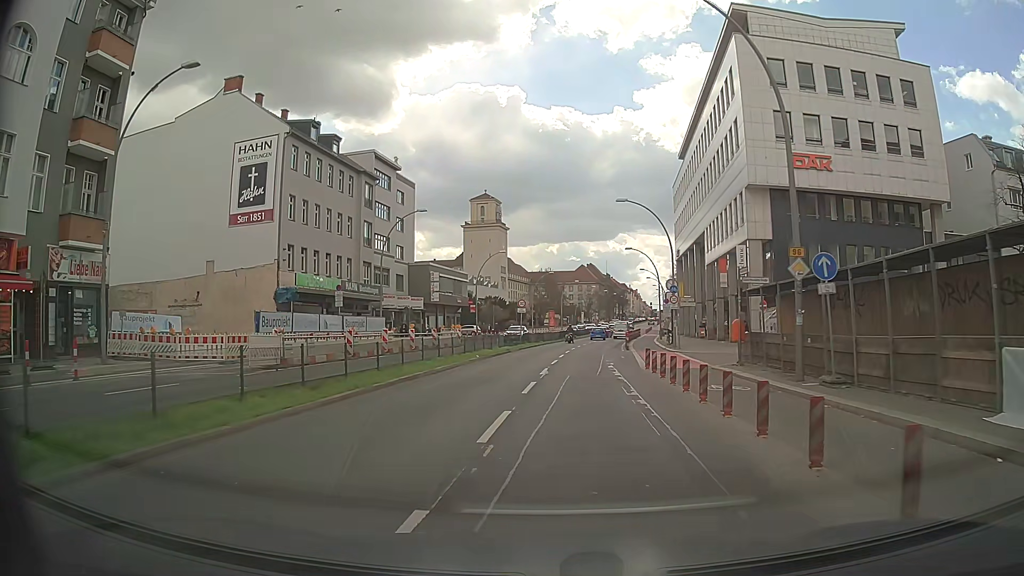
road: primary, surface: asphalt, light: Day
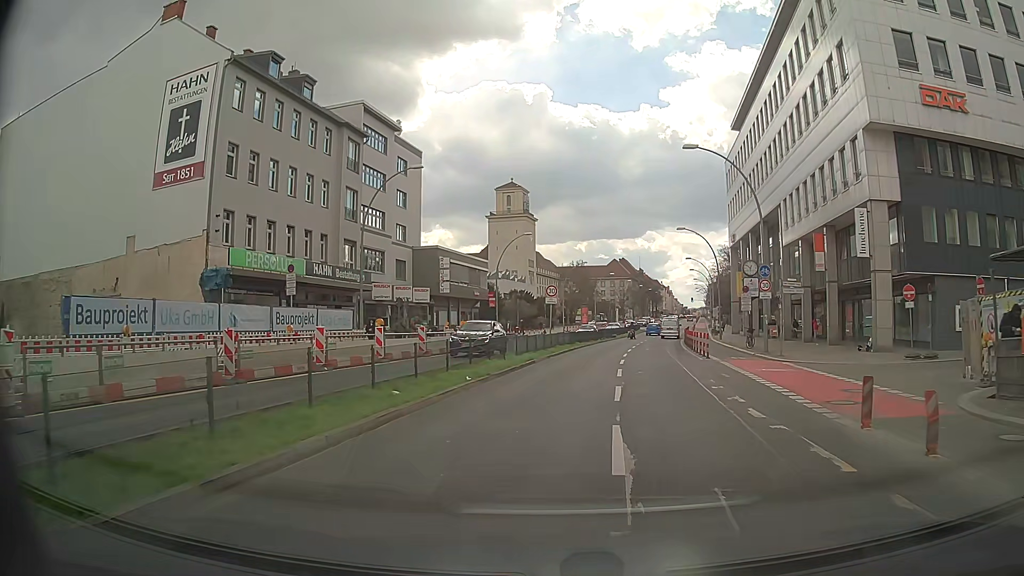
(-0.5, +13.7) m; -3°
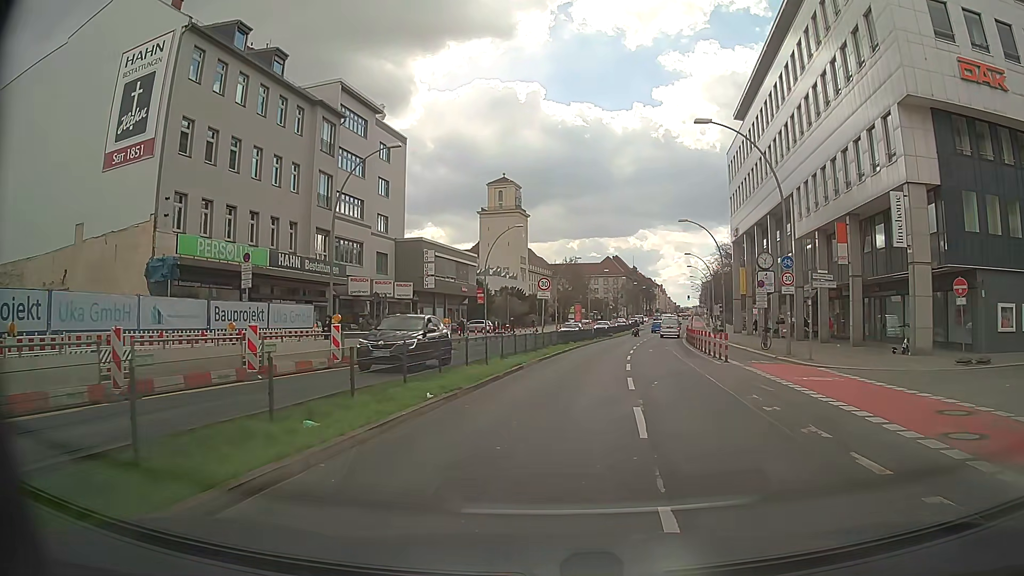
(0.0, +4.2) m; +1°
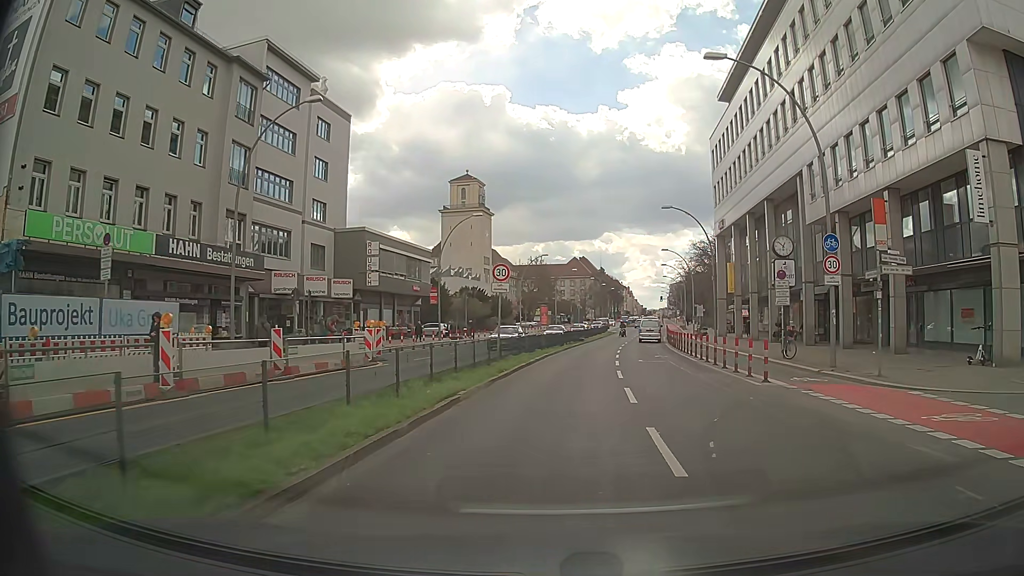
(+0.1, +8.0) m; +2°
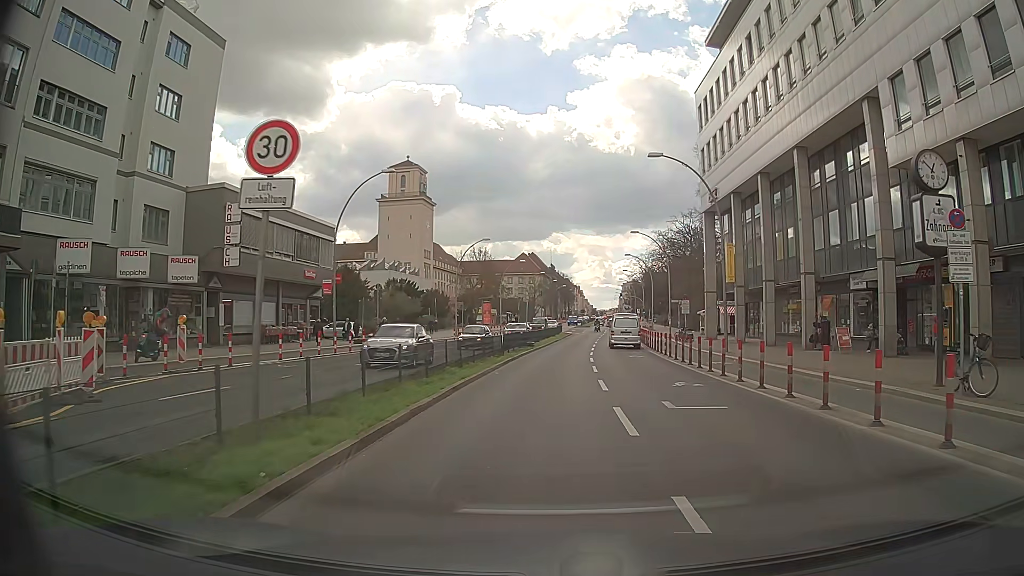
(+0.7, +15.8) m; +4°
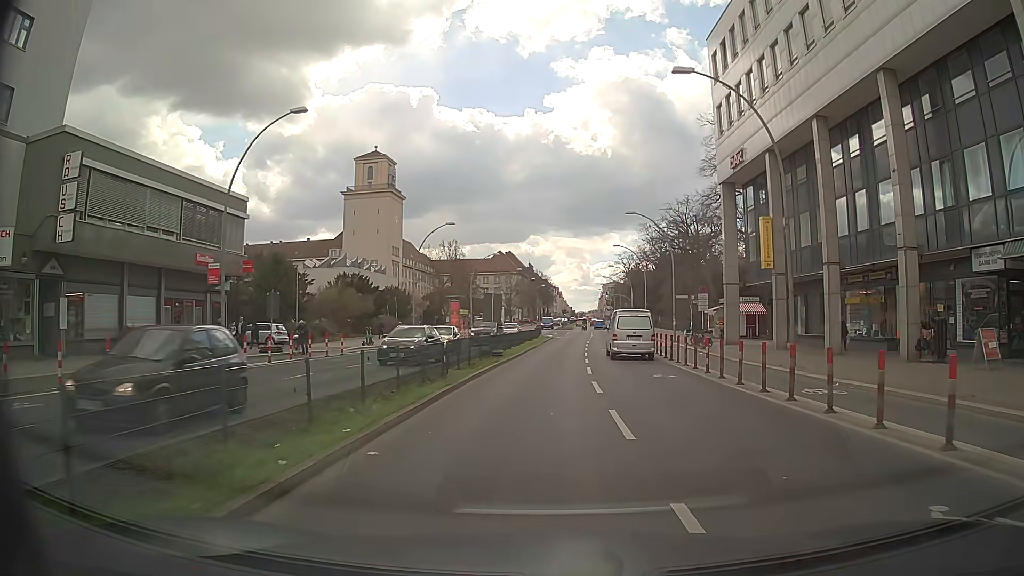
(+0.2, +12.4) m; +1°
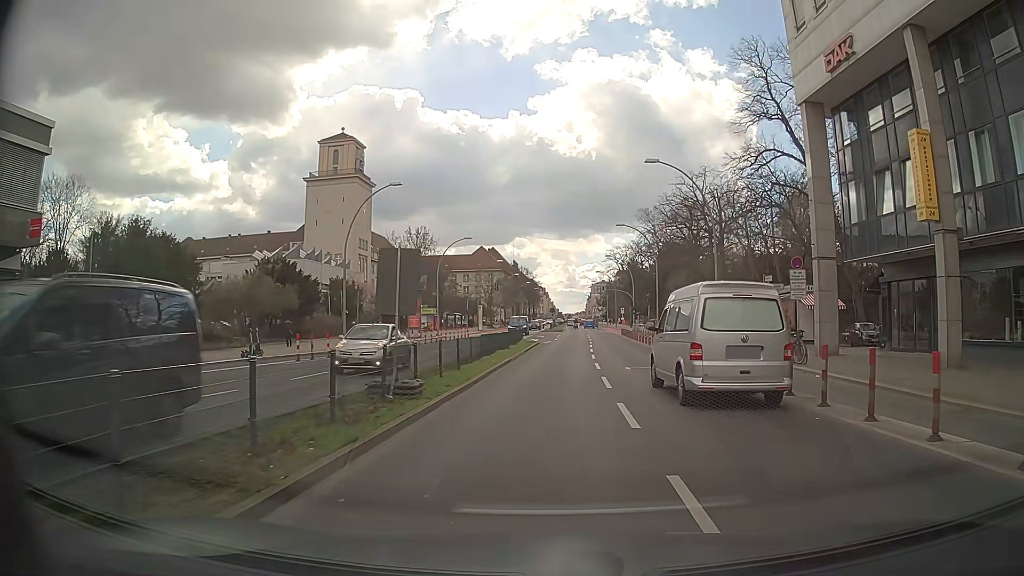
(+0.4, +17.3) m; +2°
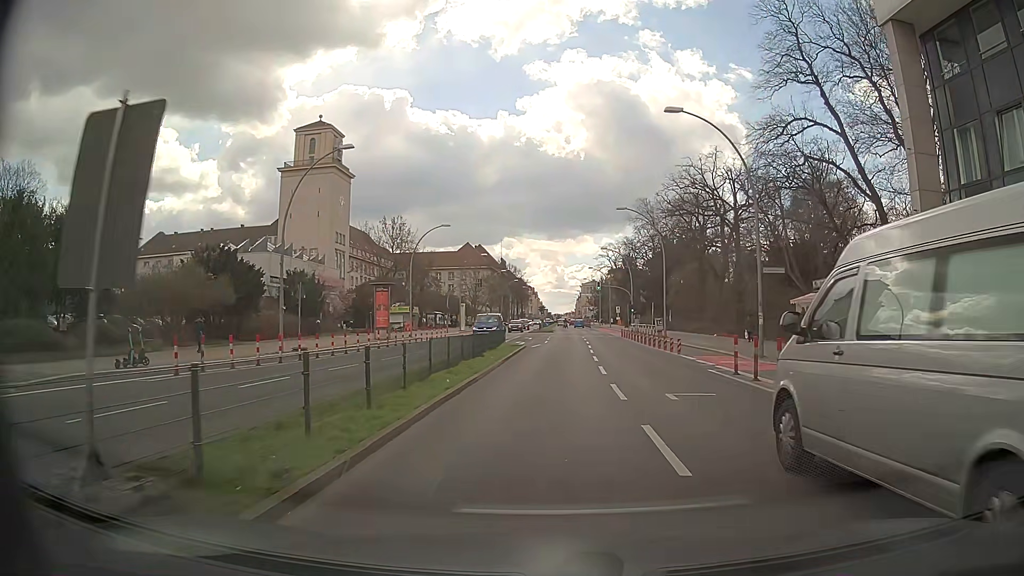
(0.0, +9.1) m; 0°
(0, +10) (+1, +20) (+1, +30) (+2, +40) (+2, +50) (+3, +60) (+3, +70) (+4, +80) (+4, +90) (+4, +100) m
